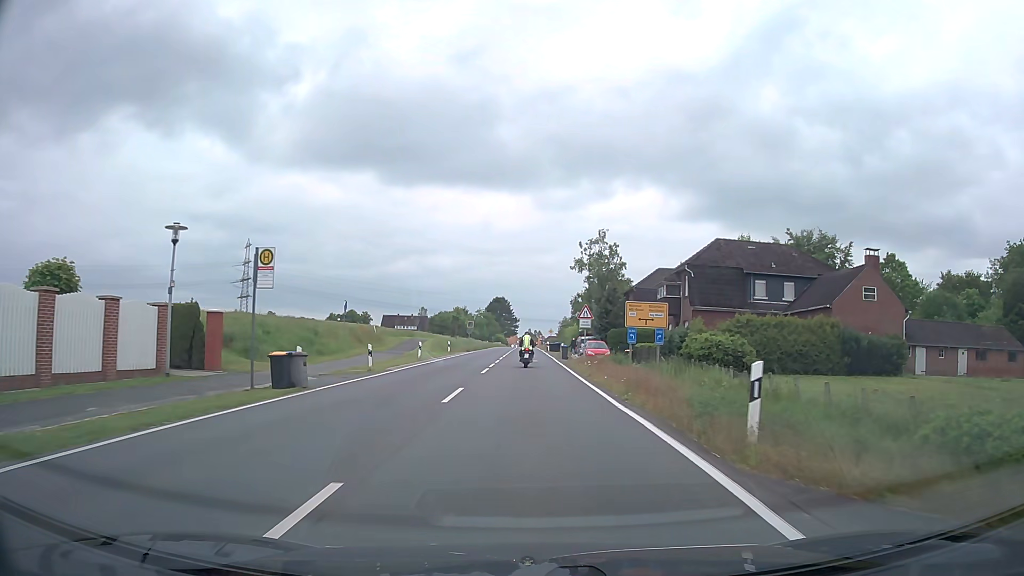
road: secondary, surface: asphalt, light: Day
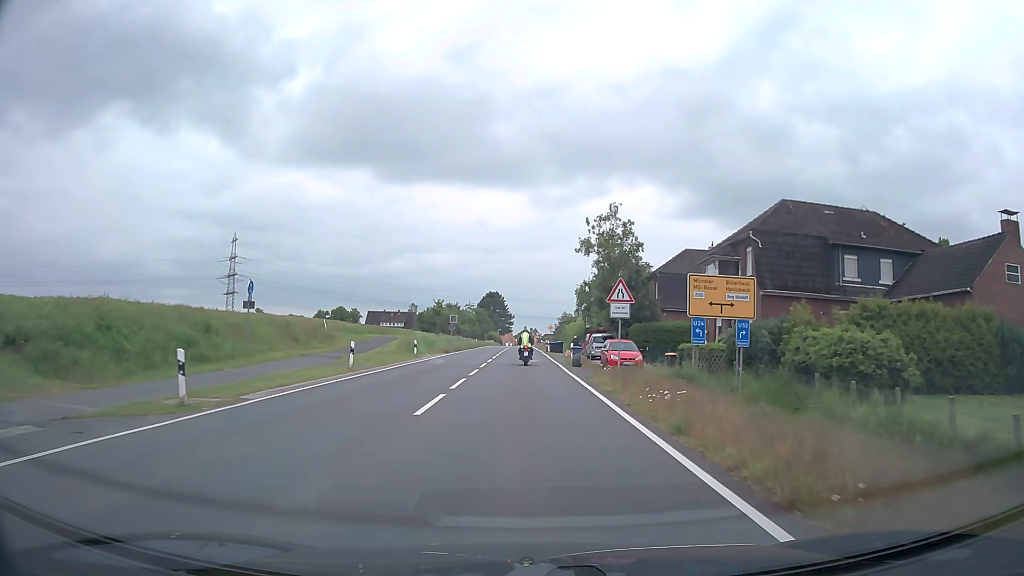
(+0.1, +14.7) m; +1°
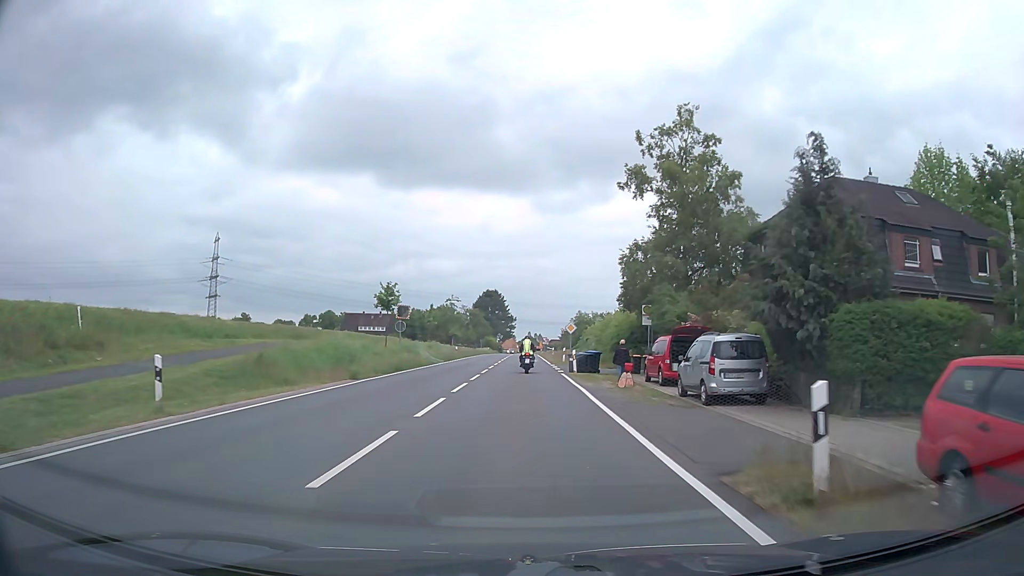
(-0.1, +29.4) m; 0°
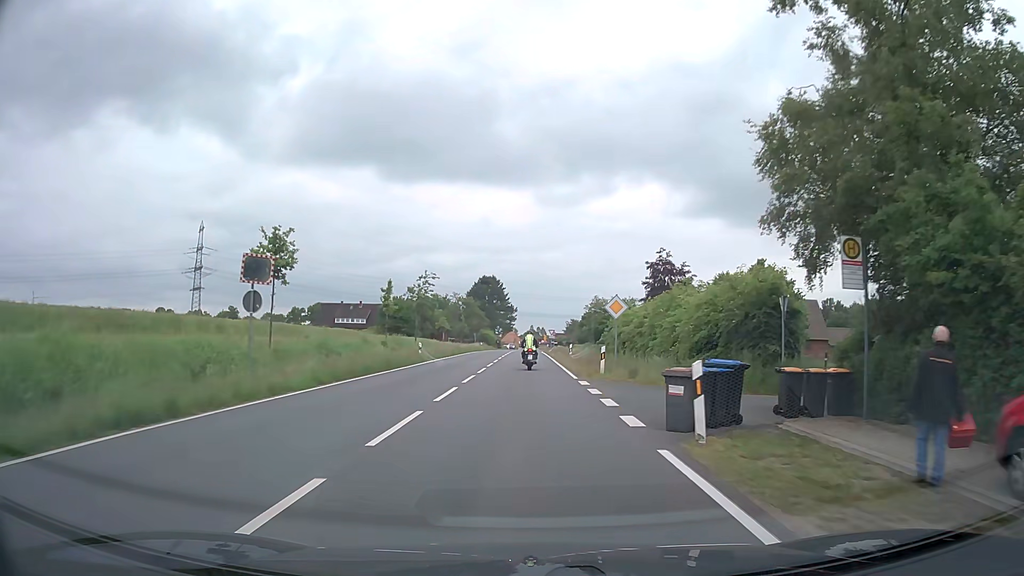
(-0.1, +22.0) m; -1°
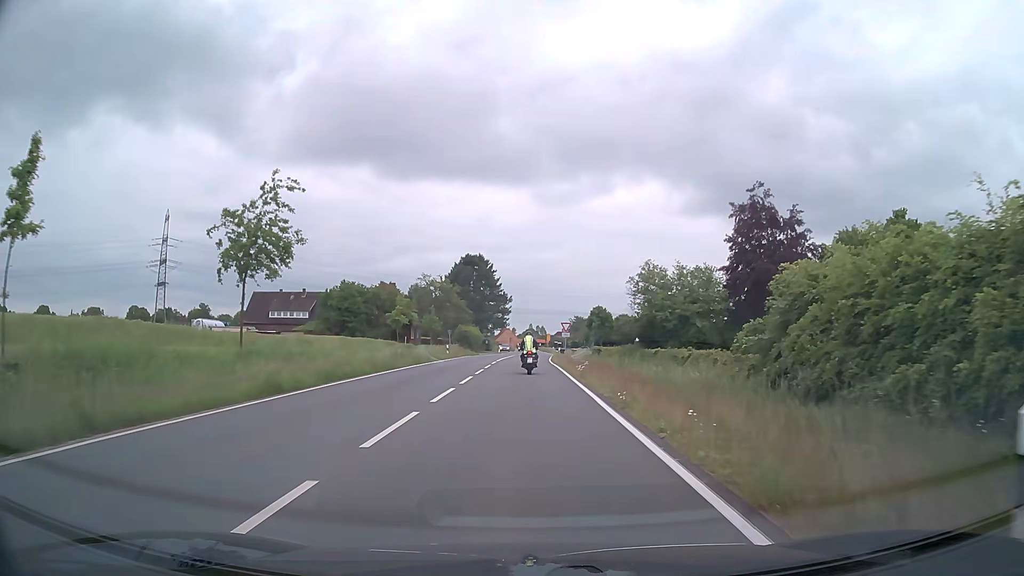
(+0.3, +36.5) m; +1°
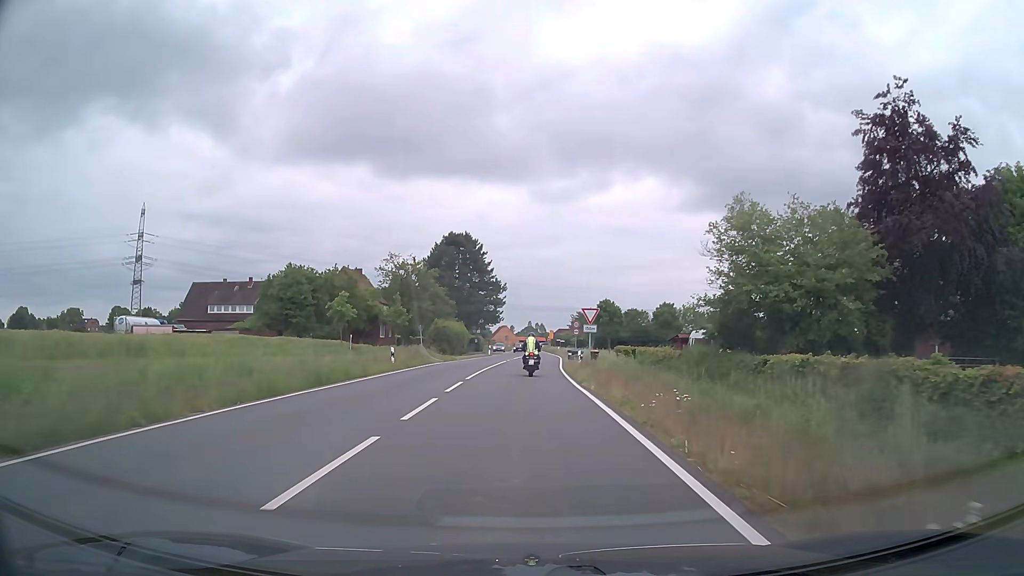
(0.0, +21.3) m; 0°
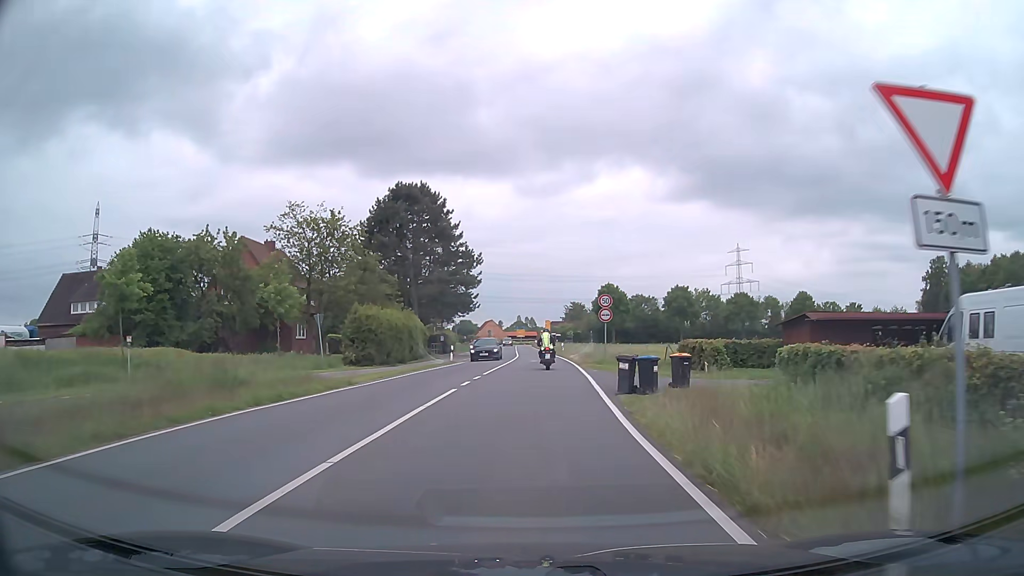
(+0.1, +27.7) m; +1°
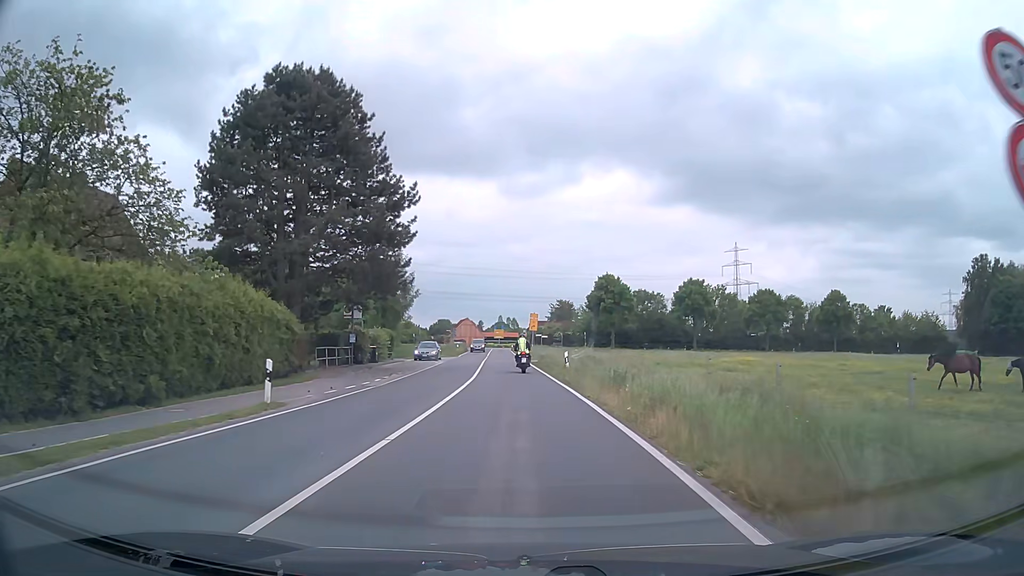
(+0.3, +27.7) m; +1°
(0, +10) (0, +20) (0, +30) (-1, +40) (-2, +50) (-2, +60) (-3, +70) (-3, +80) (-4, +90) (-4, +100) m
